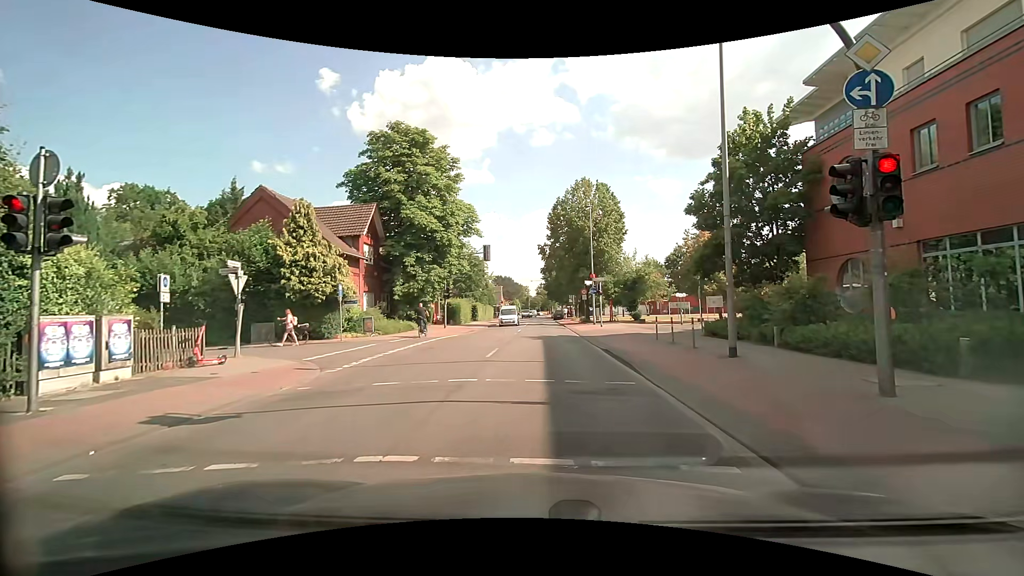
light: Day
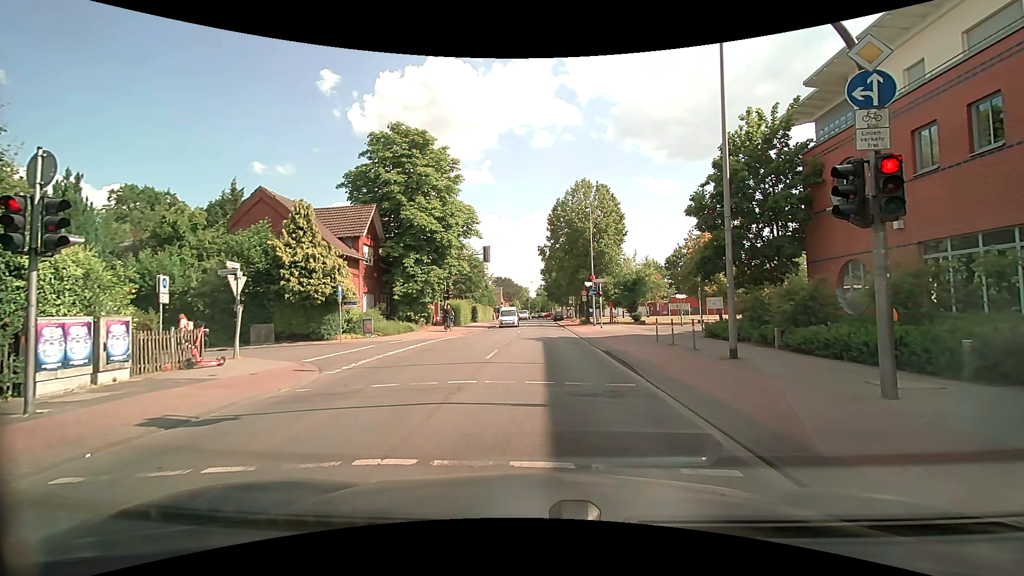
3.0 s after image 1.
(0.0, +0.1) m; 0°
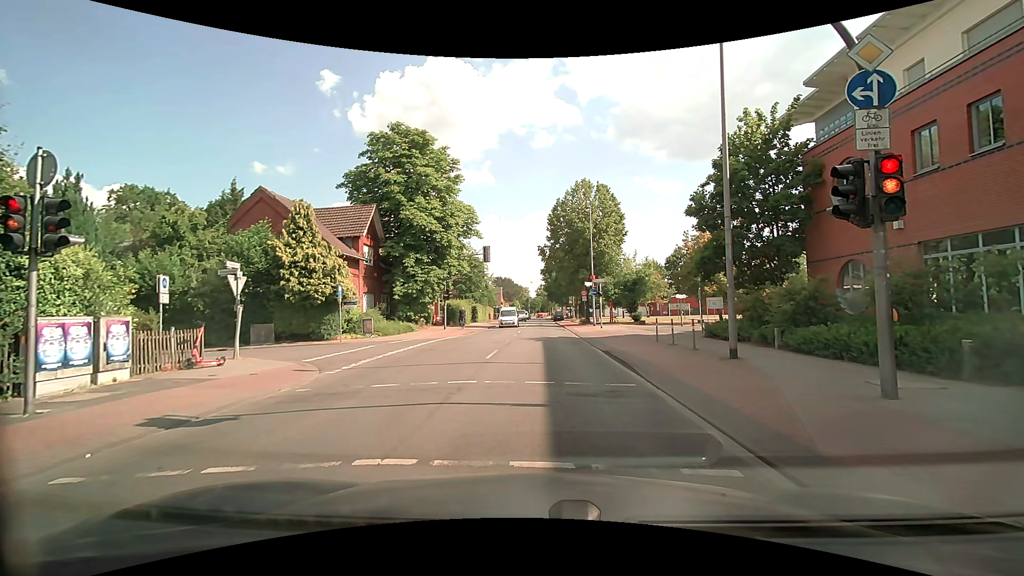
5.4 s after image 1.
(0.0, 0.0) m; 0°
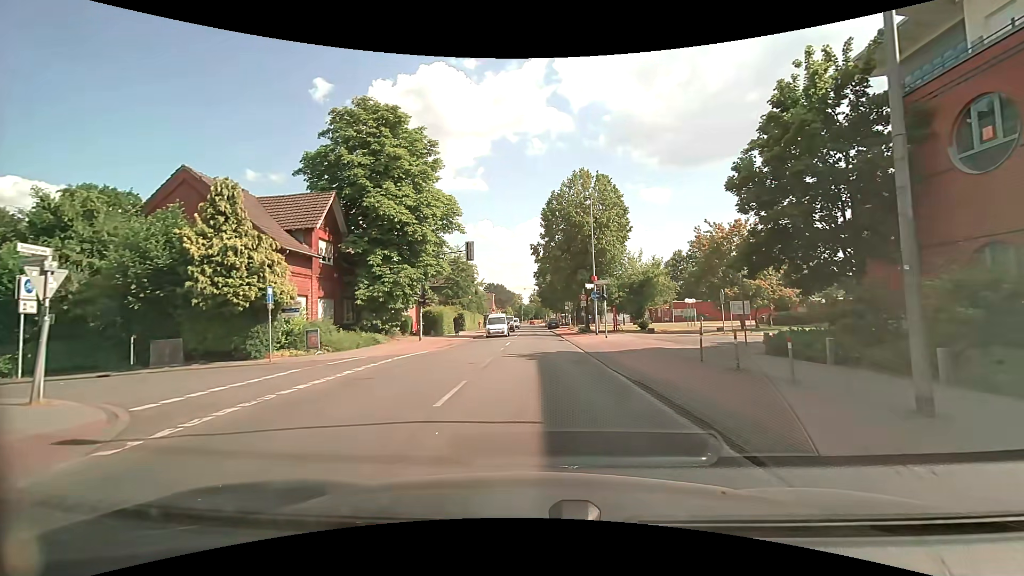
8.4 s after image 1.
(+0.2, +6.7) m; +2°
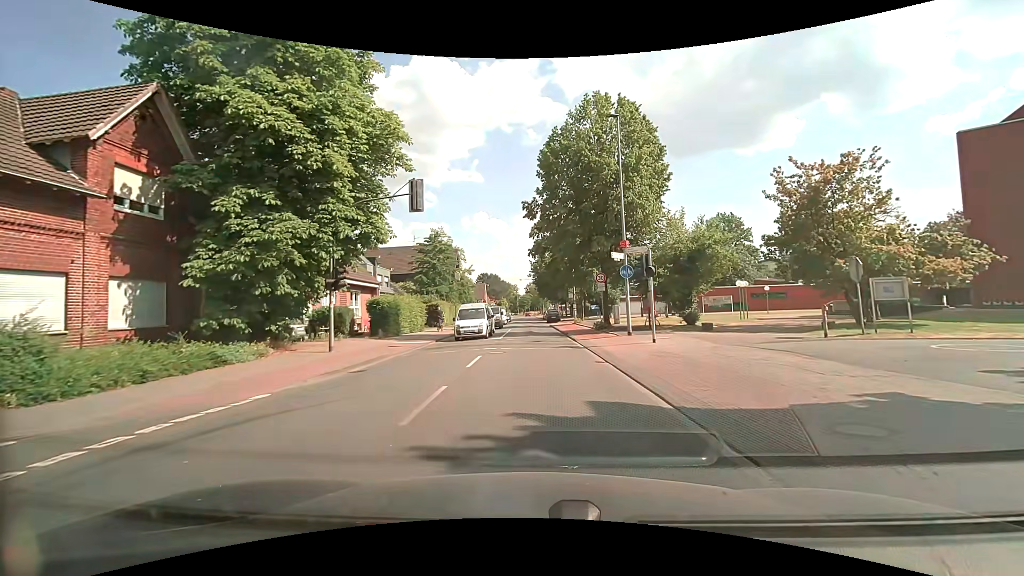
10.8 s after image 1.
(+0.1, +14.3) m; +1°
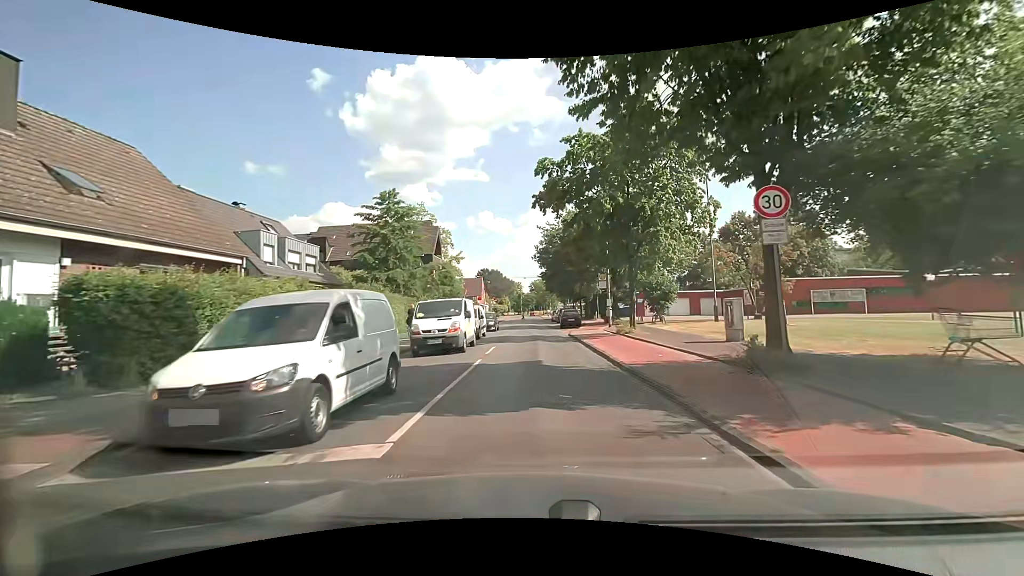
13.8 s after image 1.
(-0.2, +20.8) m; 0°
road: tertiary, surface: asphalt
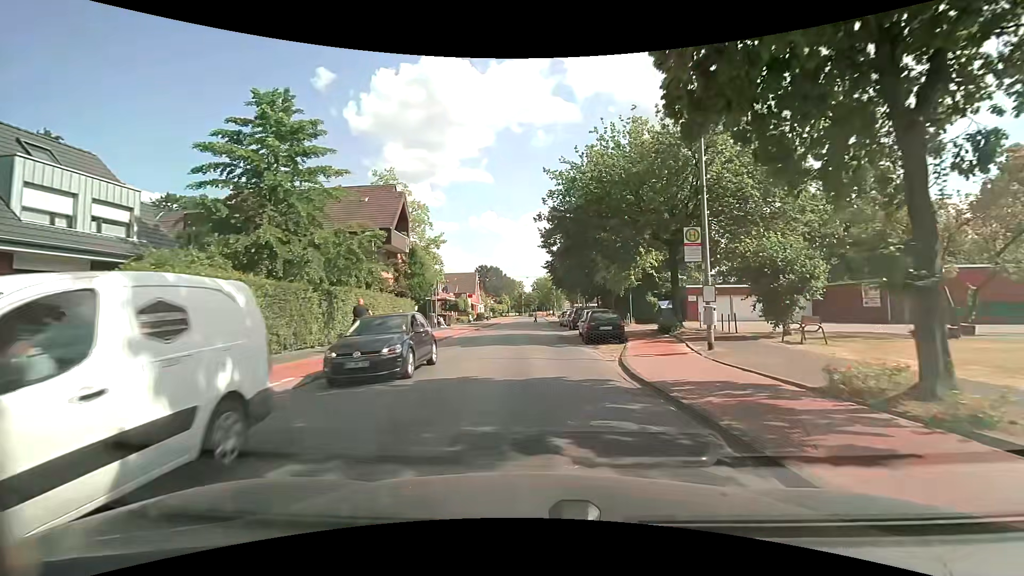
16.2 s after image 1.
(-0.2, +17.8) m; -1°
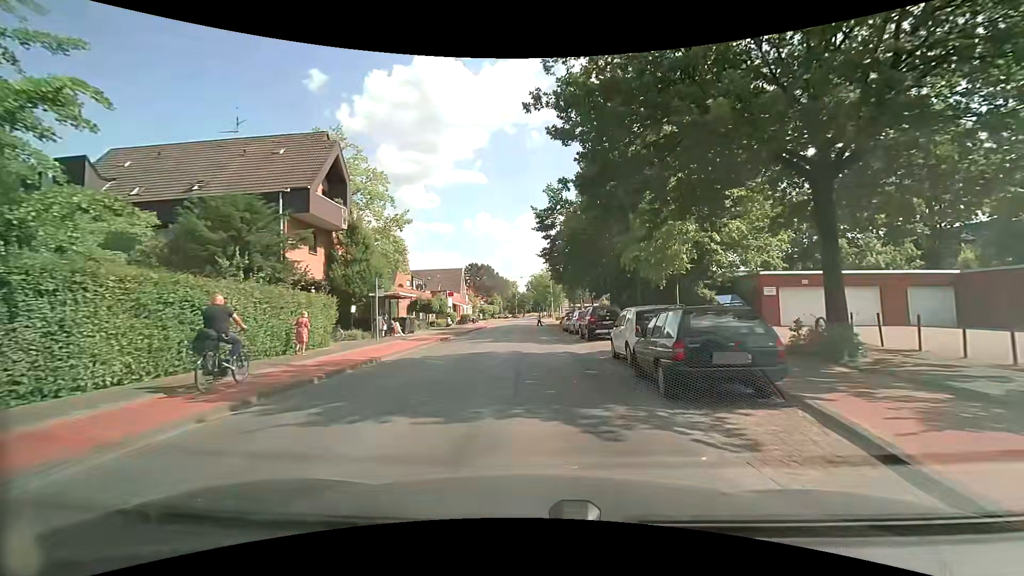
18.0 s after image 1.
(0.0, +13.7) m; 0°
(0, +10) (0, +20) (0, +30) (0, +40) (0, +50) (0, +60) (0, +70) (+1, +80) (+1, +90) (+1, +100) m
